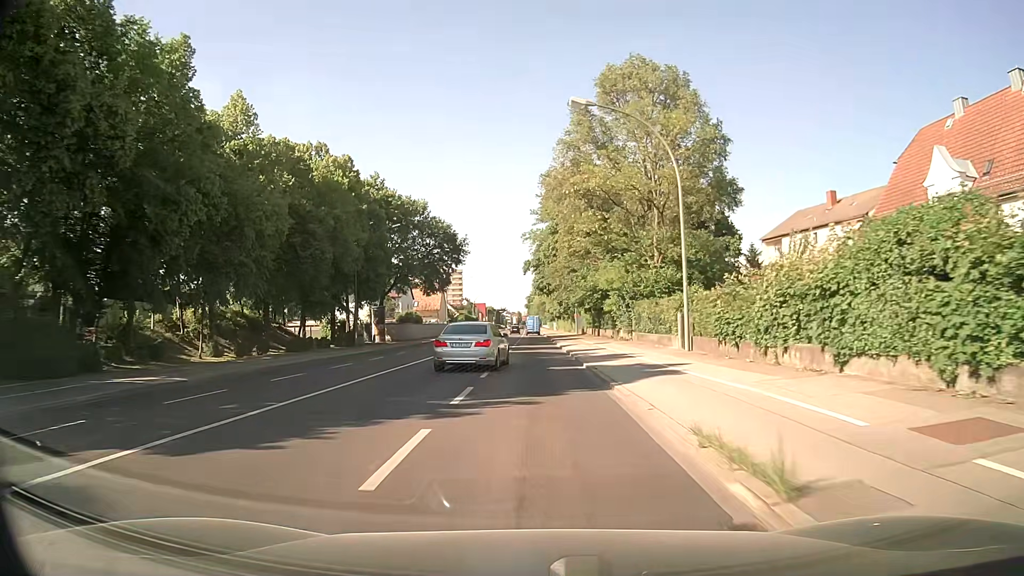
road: secondary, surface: asphalt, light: Day
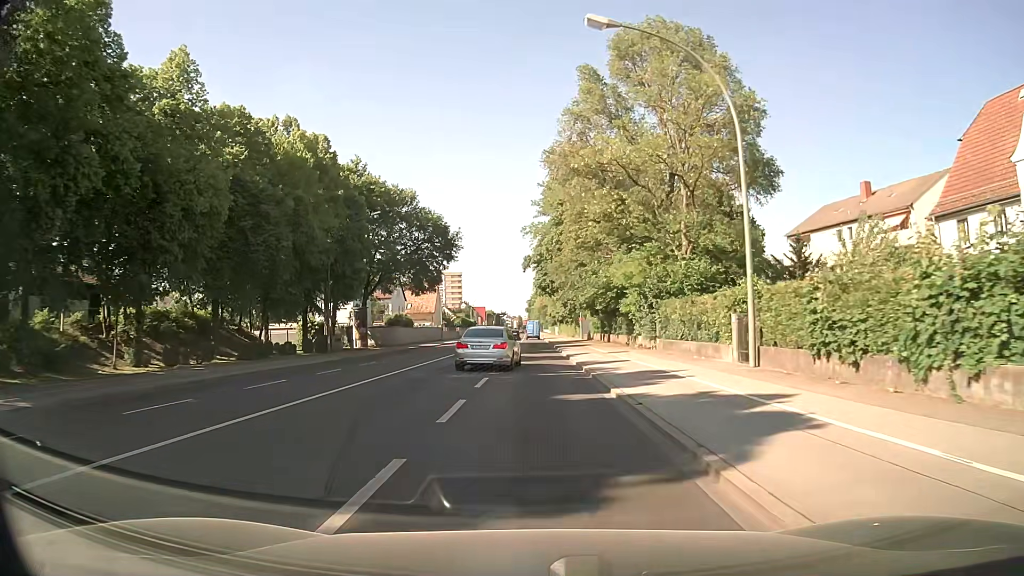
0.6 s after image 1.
(0.0, +7.8) m; -1°
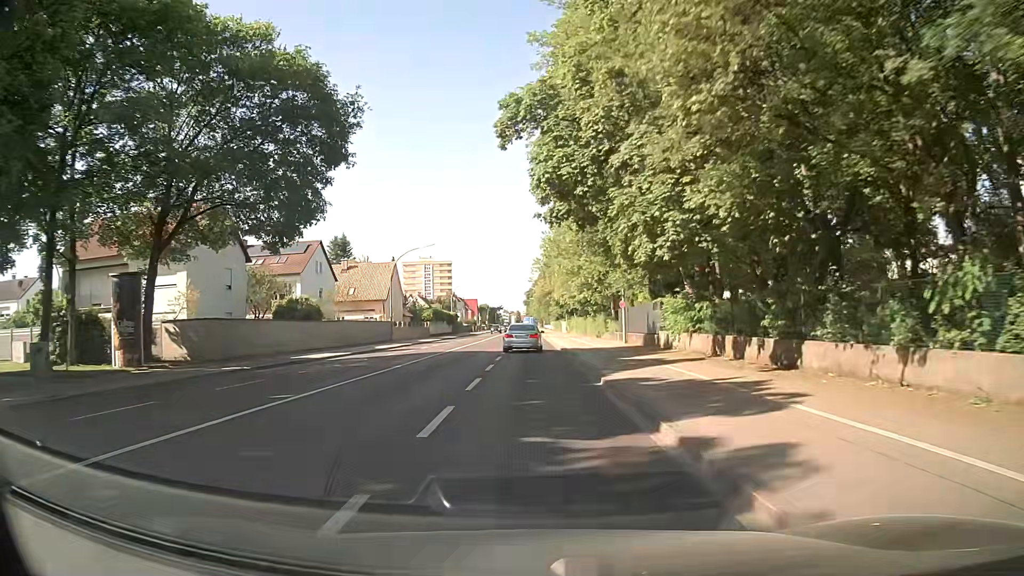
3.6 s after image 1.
(+0.3, +37.7) m; +1°
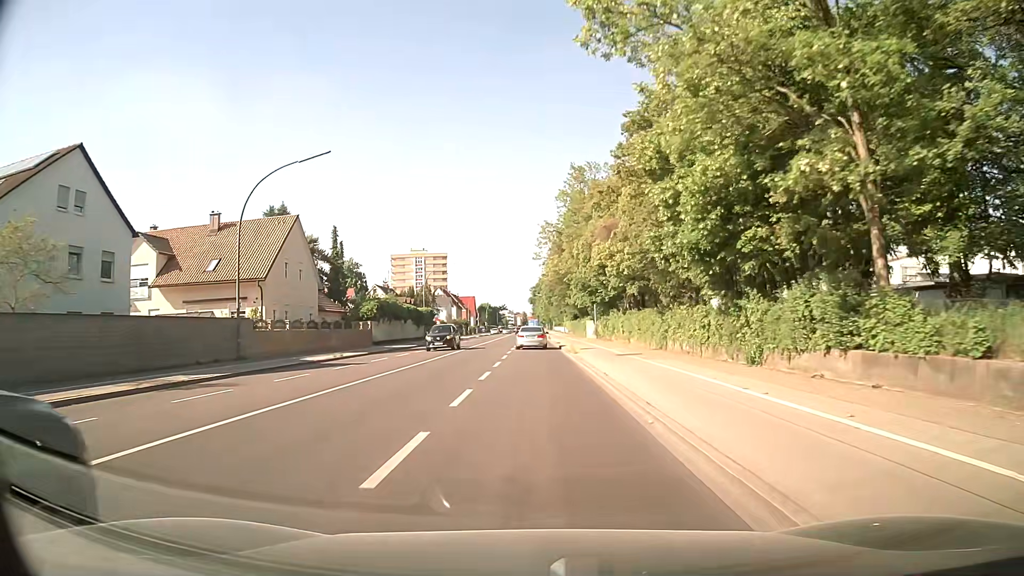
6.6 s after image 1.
(-0.3, +38.7) m; -1°
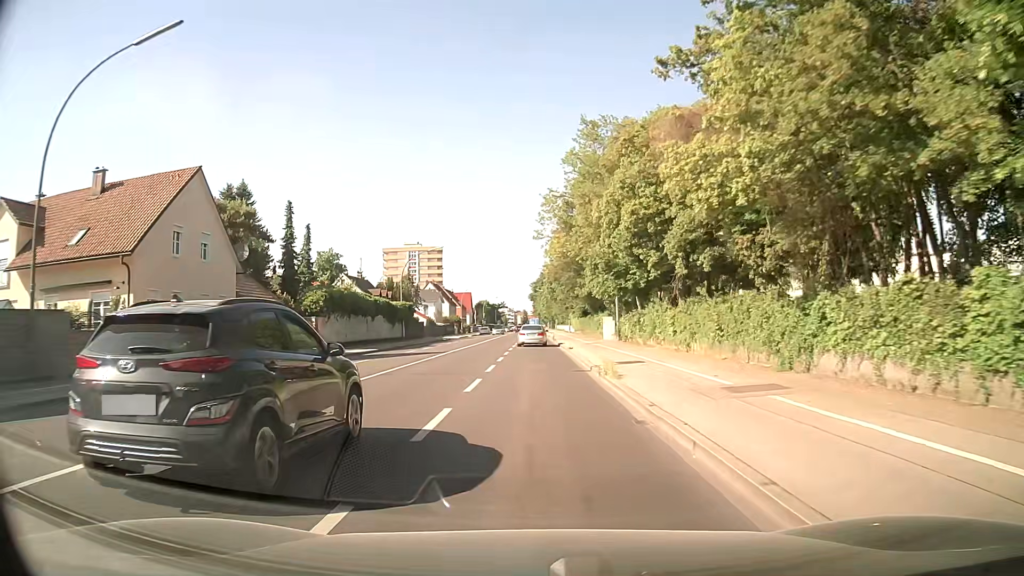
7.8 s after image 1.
(+0.1, +15.7) m; 0°
(0, +10) (0, +20) (0, +30) (0, +40) (0, +50) (0, +60) (0, +70) (0, +80) (0, +90) (+1, +100) m
